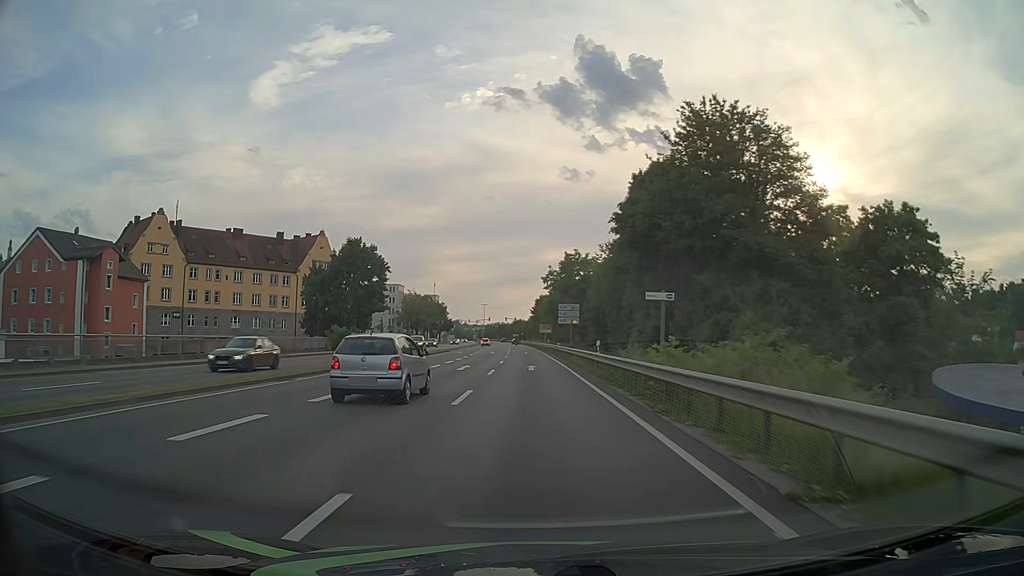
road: primary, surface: asphalt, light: Day
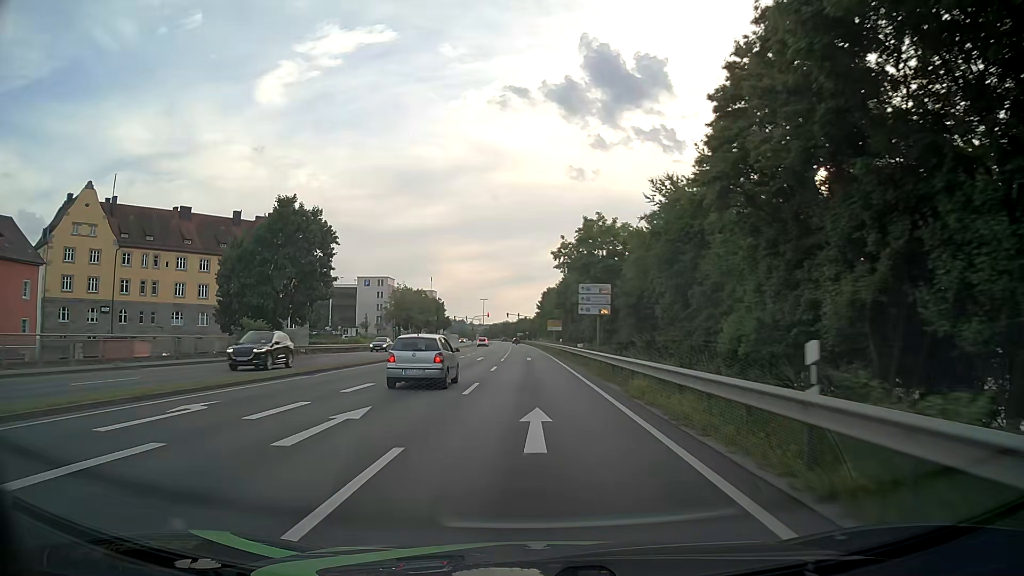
(-0.1, +21.5) m; -1°
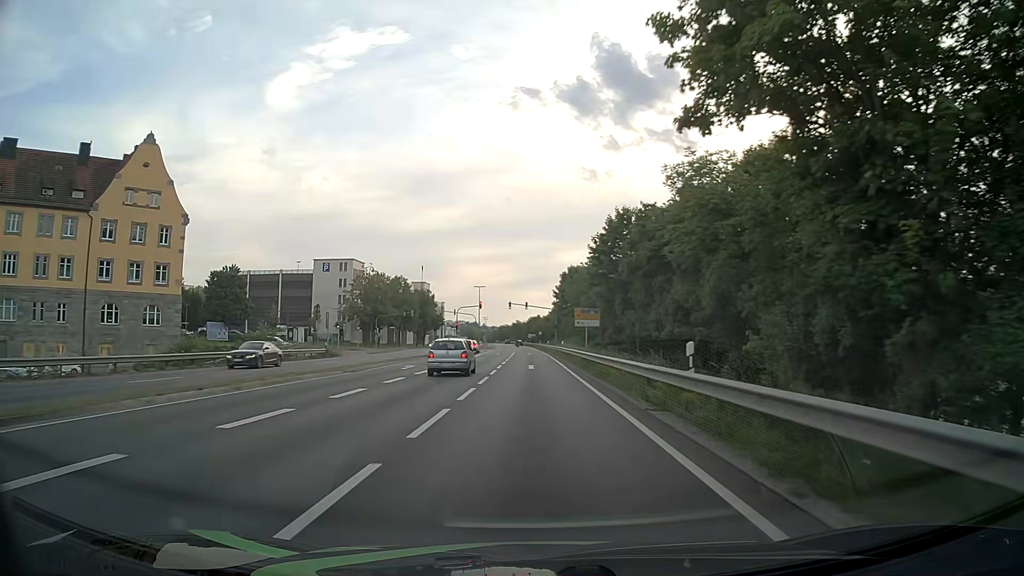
(-0.3, +43.1) m; -1°
(0, +10) (0, +20) (0, +30) (0, +40) (0, +50) (-1, +60) (-1, +70) (-1, +80) (-1, +90) (-2, +100) m
